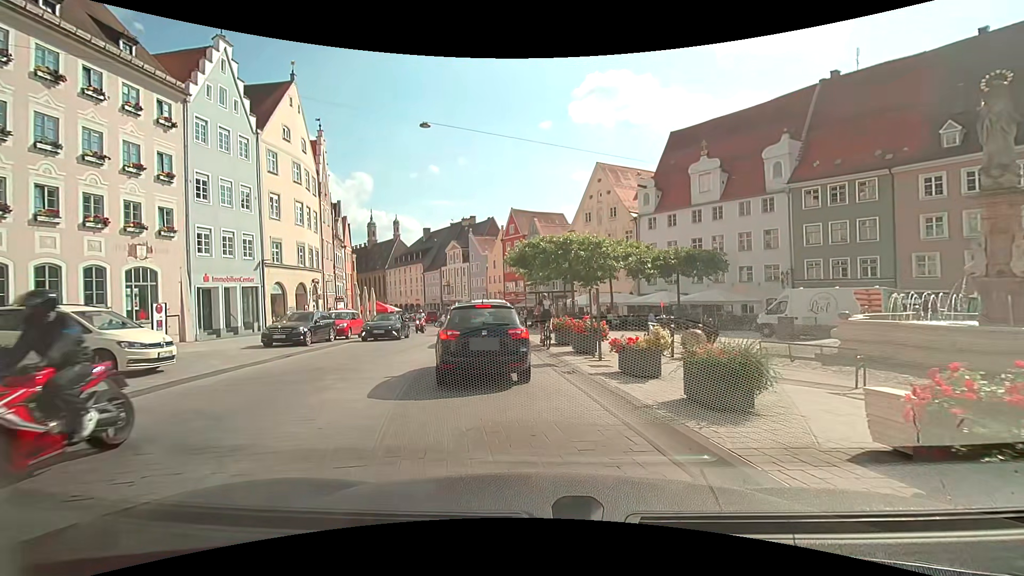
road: secondary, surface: asphalt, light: Day
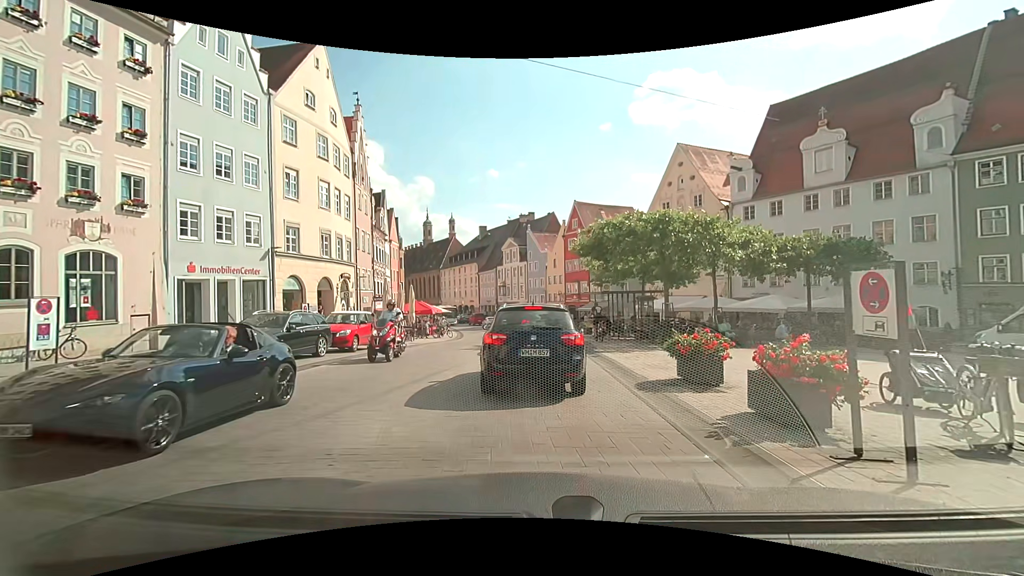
(-0.7, +8.1) m; -6°
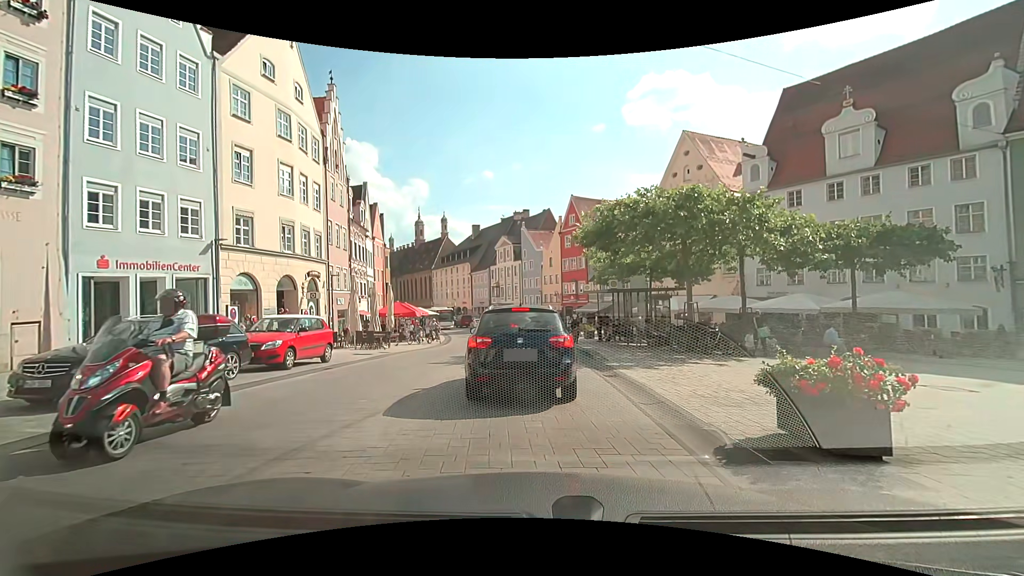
(0.0, +4.4) m; +2°
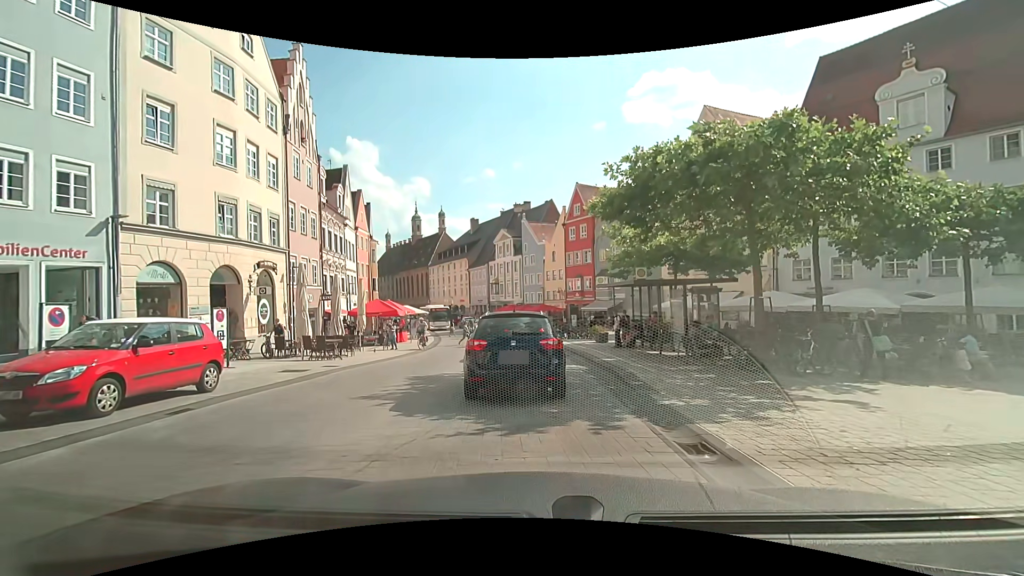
(-0.1, +5.8) m; 0°
